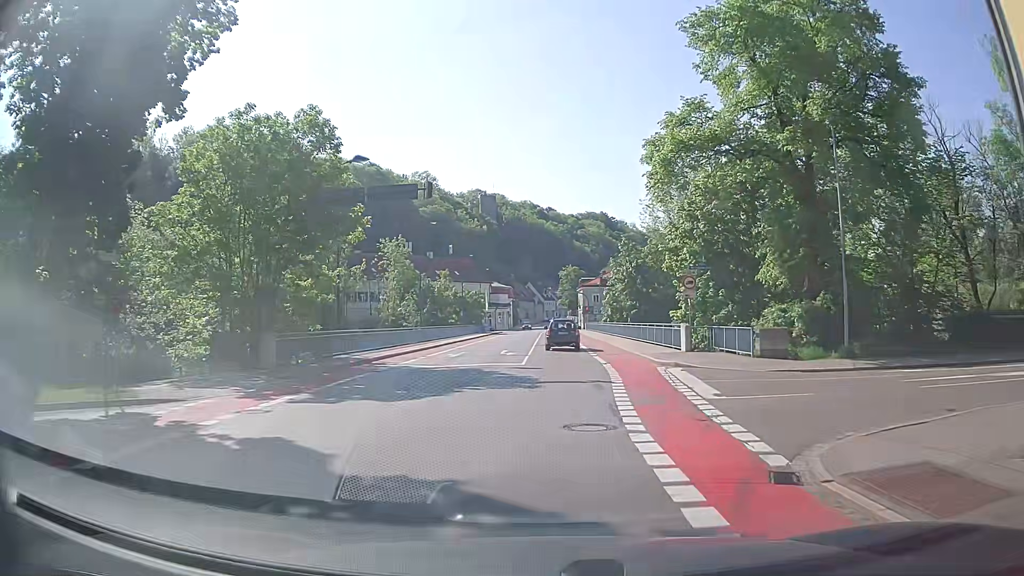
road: tertiary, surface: asphalt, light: Day
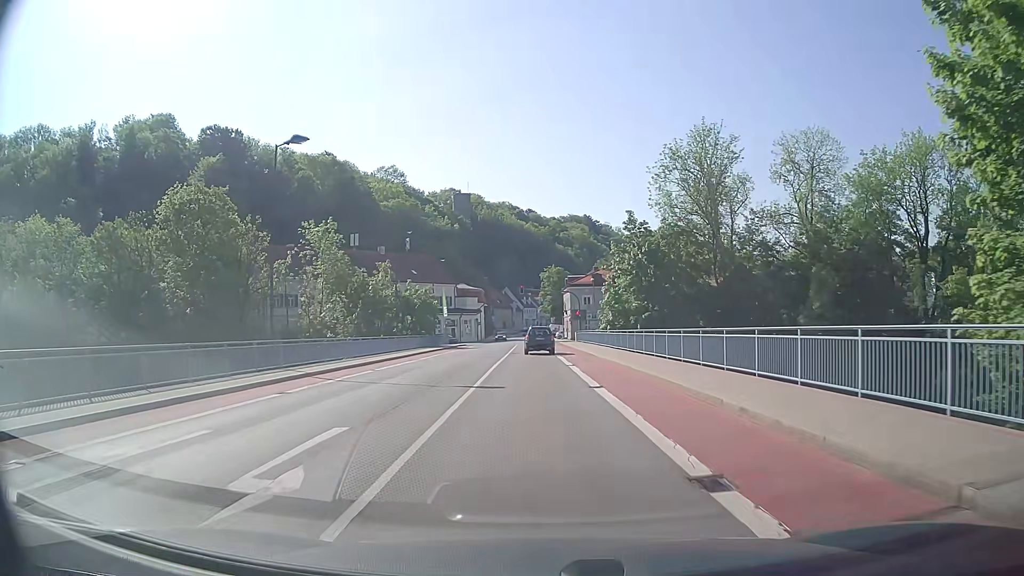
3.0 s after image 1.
(+0.8, +26.1) m; +2°
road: residential
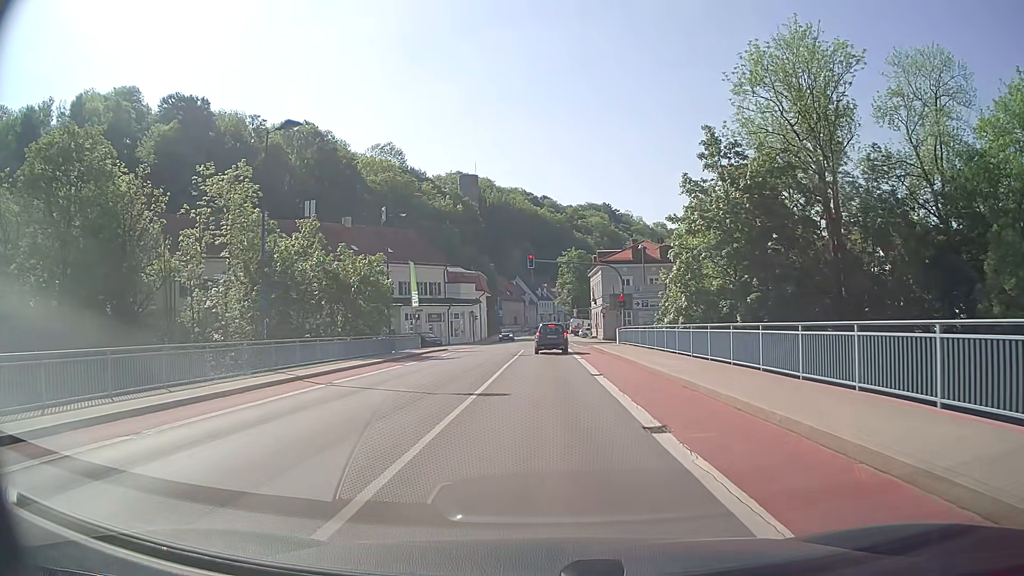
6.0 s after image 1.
(-0.3, +28.2) m; -1°
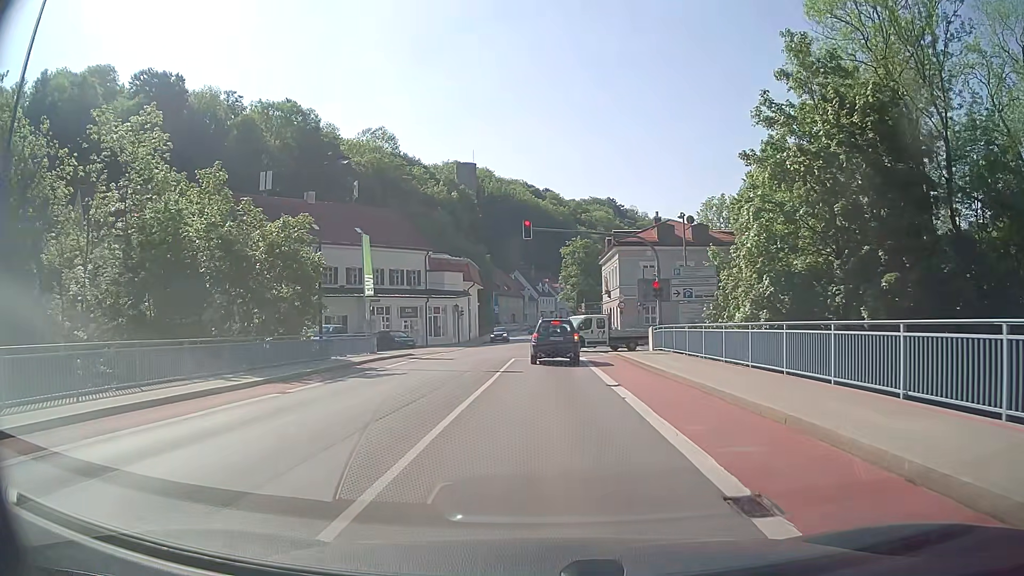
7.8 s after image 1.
(0.0, +14.3) m; 0°
(0, +10) (0, +20) (0, +30) (+2, +40) (+11, +43) (+21, +43) (+31, +43) (+41, +43) (+51, +42) (+61, +42) m
